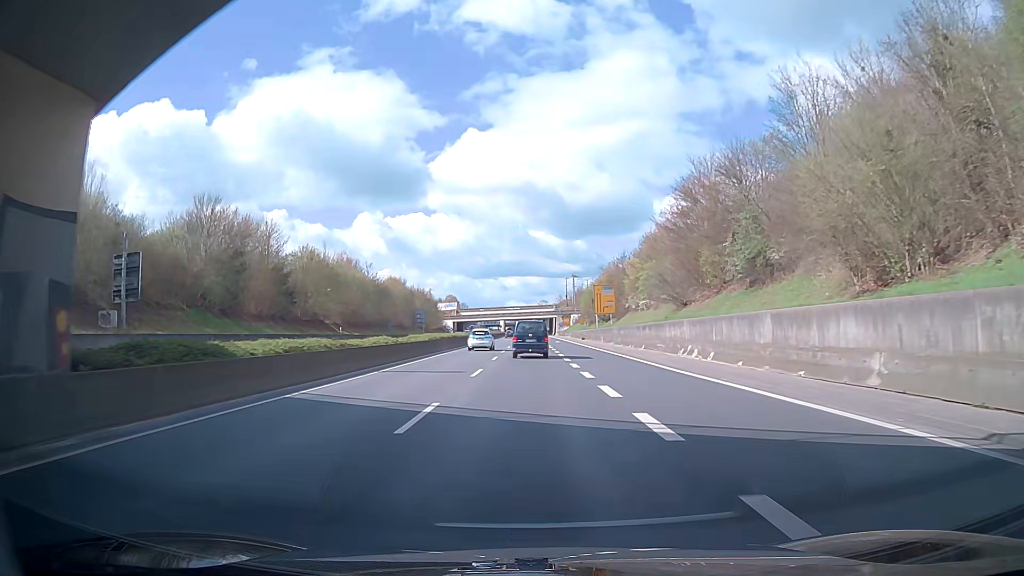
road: trunk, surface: asphalt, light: Day
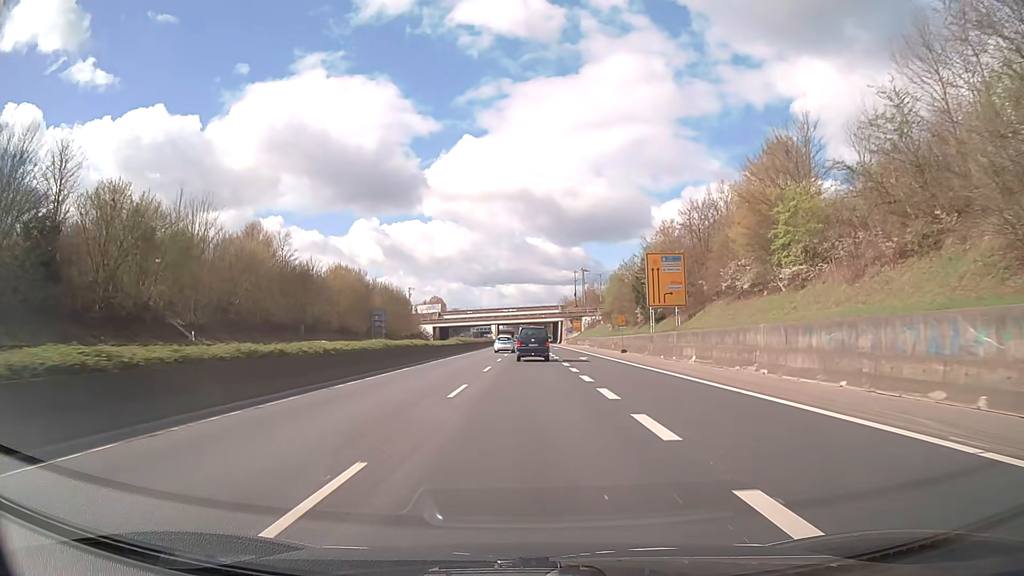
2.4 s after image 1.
(-1.1, +42.4) m; -2°
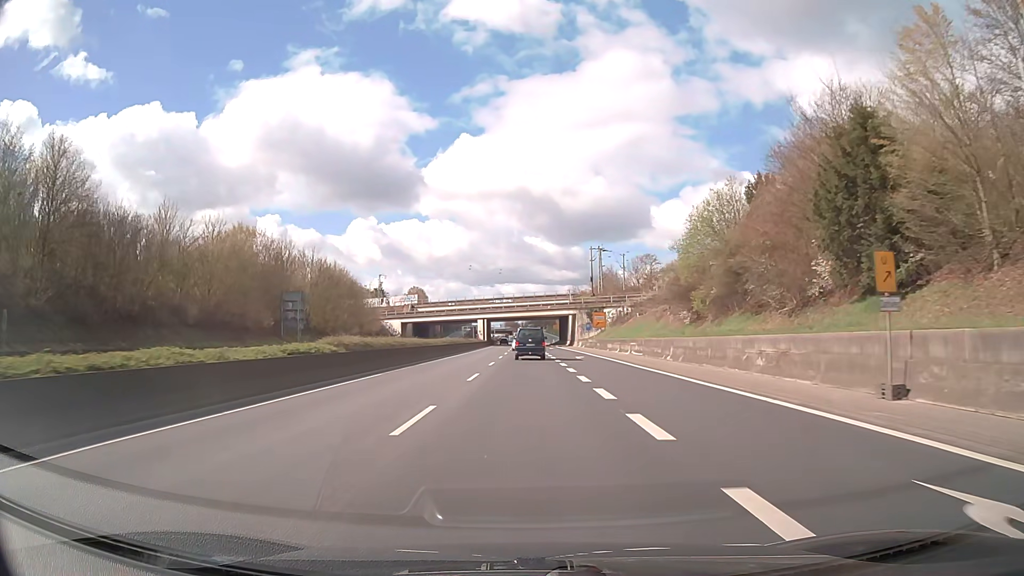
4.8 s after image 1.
(+0.1, +42.6) m; 0°
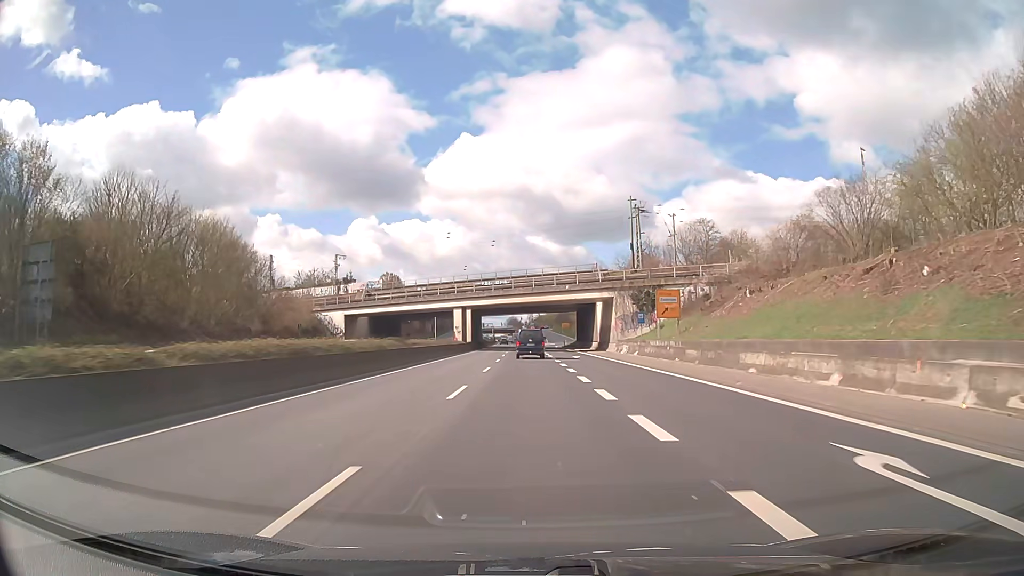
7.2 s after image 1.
(0.0, +42.9) m; 0°
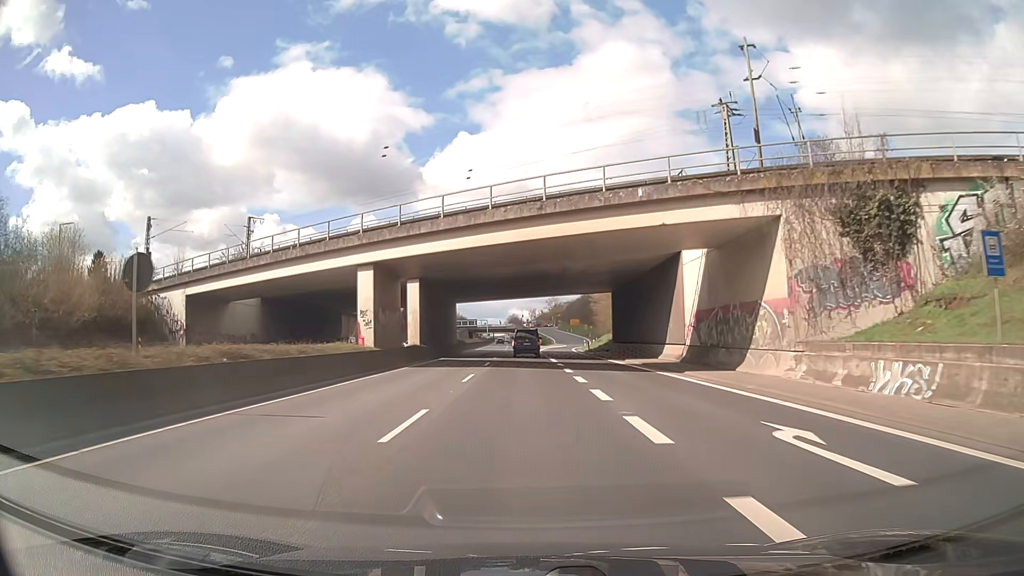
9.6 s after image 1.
(0.0, +42.9) m; 0°
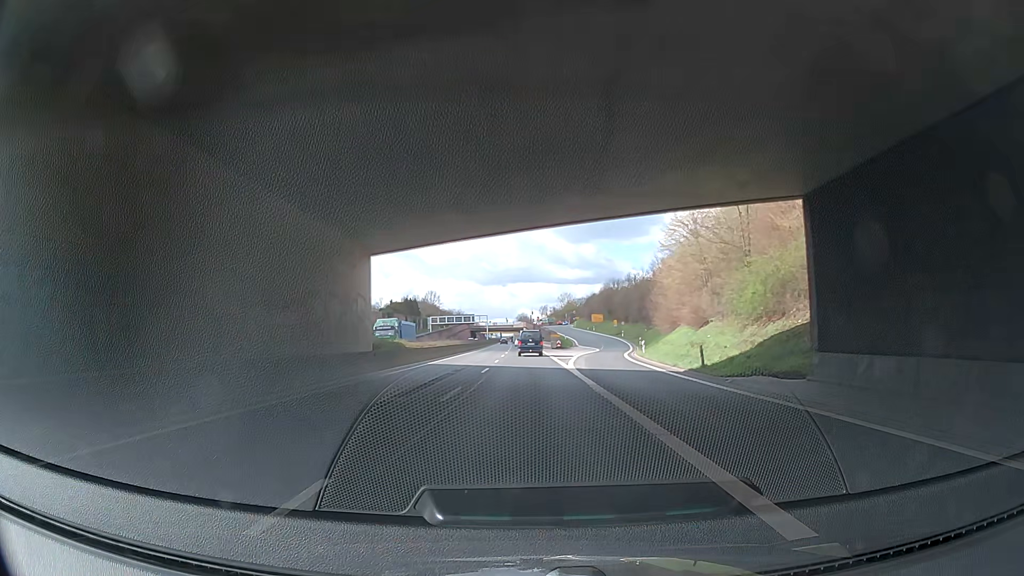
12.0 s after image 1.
(-0.6, +42.9) m; -2°
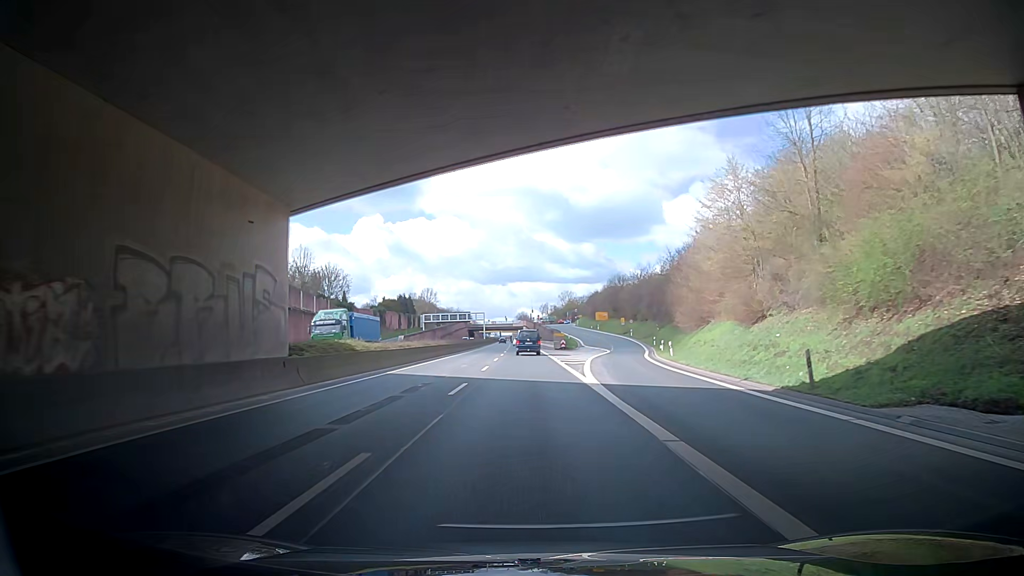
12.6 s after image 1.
(+0.2, +10.7) m; +2°
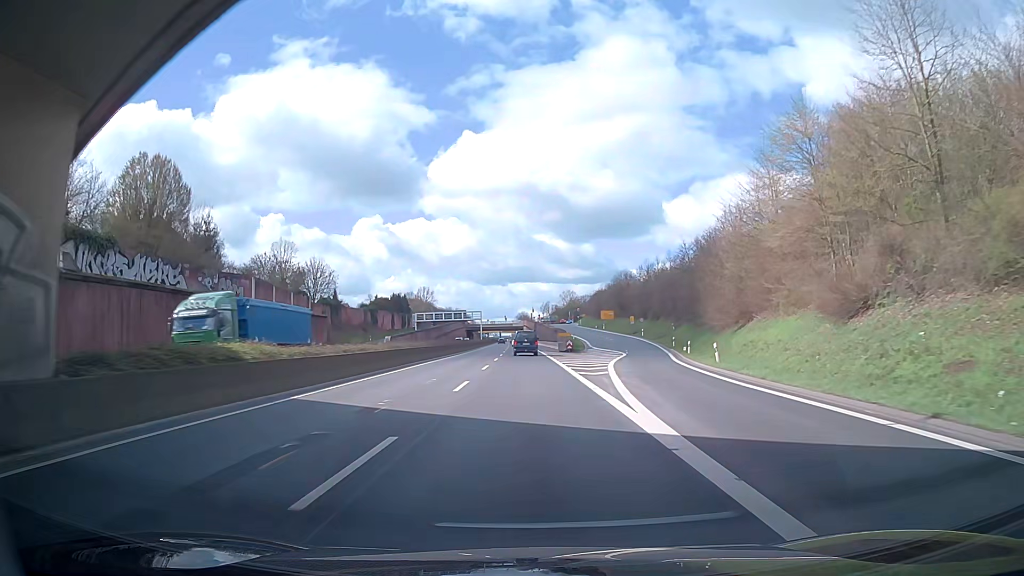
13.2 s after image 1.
(0.0, +10.7) m; -1°
